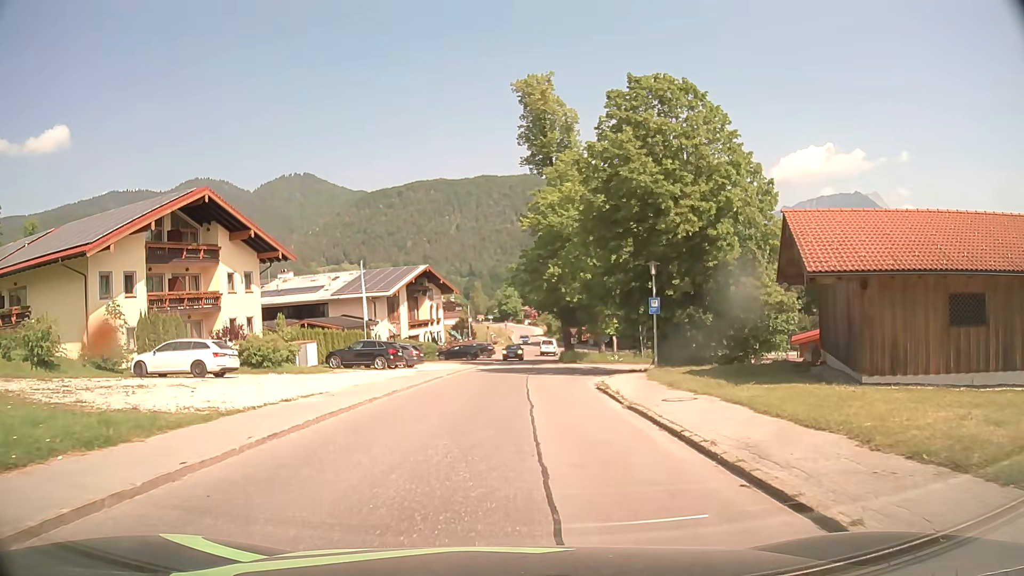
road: tertiary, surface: asphalt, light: Day
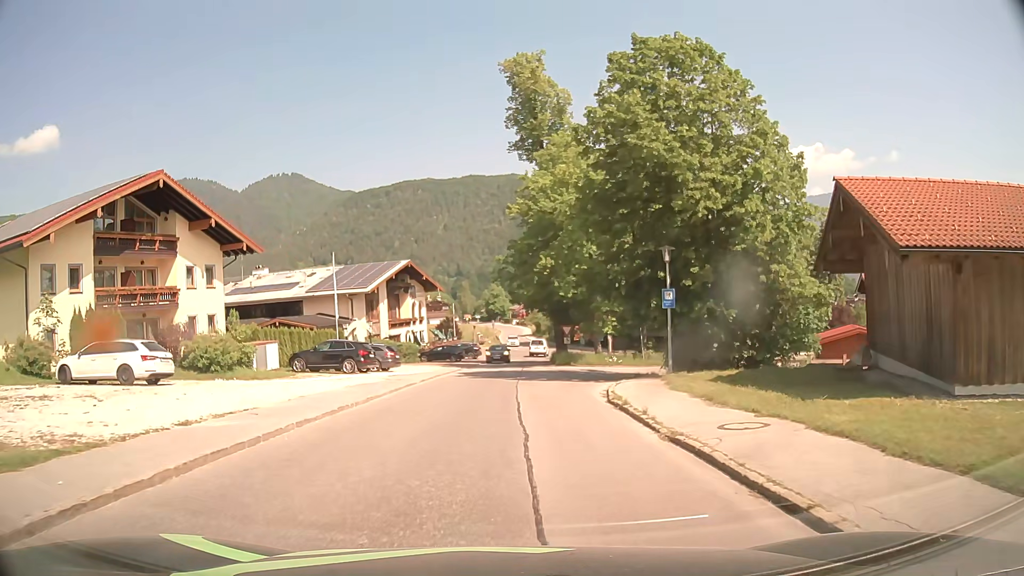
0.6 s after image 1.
(0.0, +4.5) m; 0°
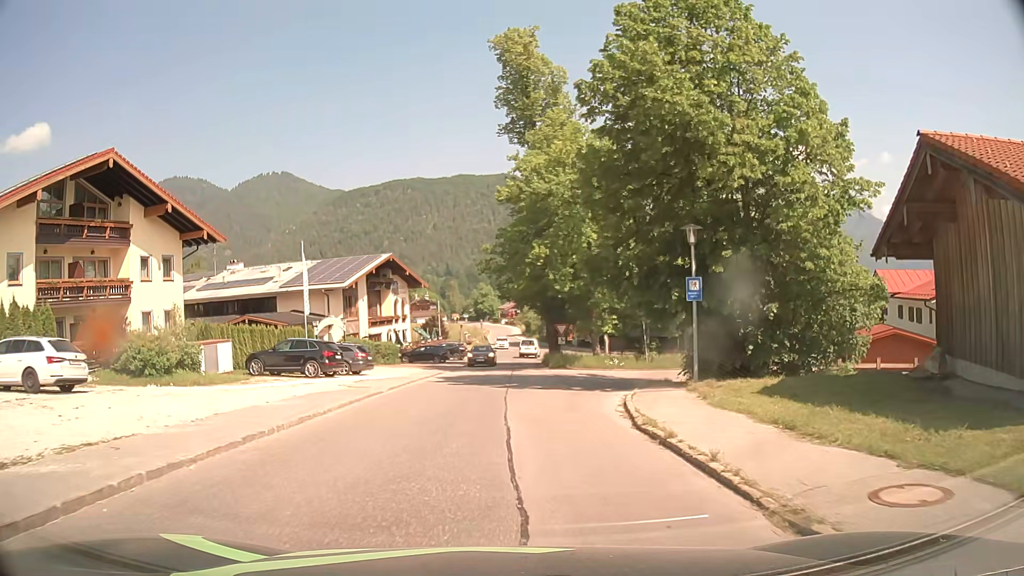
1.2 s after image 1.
(+0.1, +4.5) m; +1°
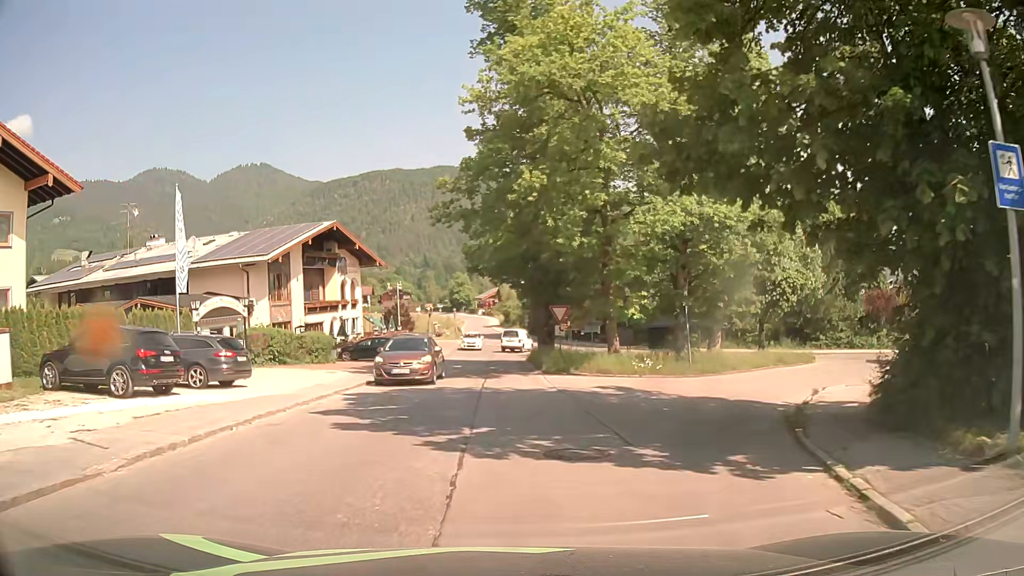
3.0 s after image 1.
(+0.3, +13.5) m; +2°
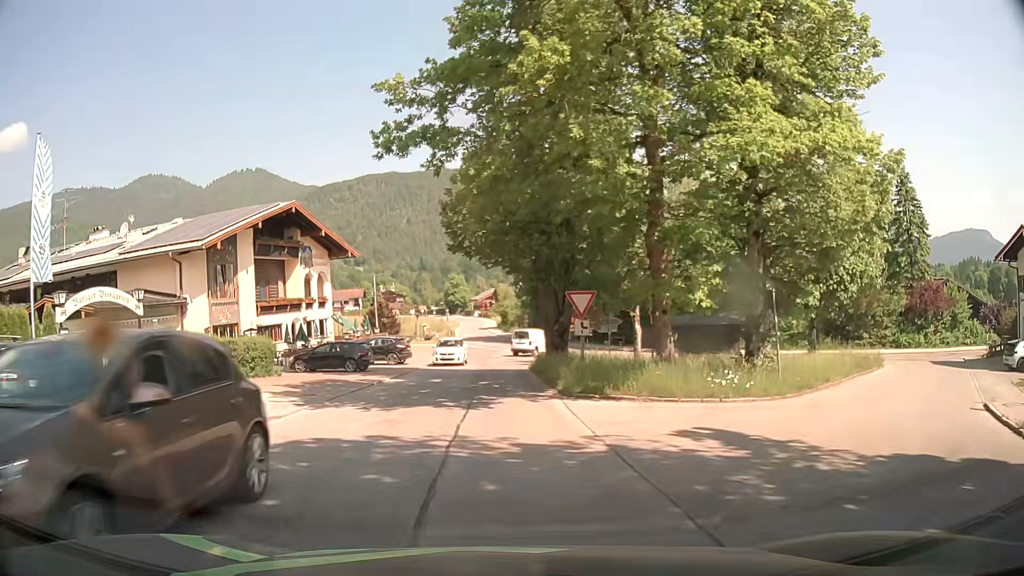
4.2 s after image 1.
(0.0, +9.0) m; +1°
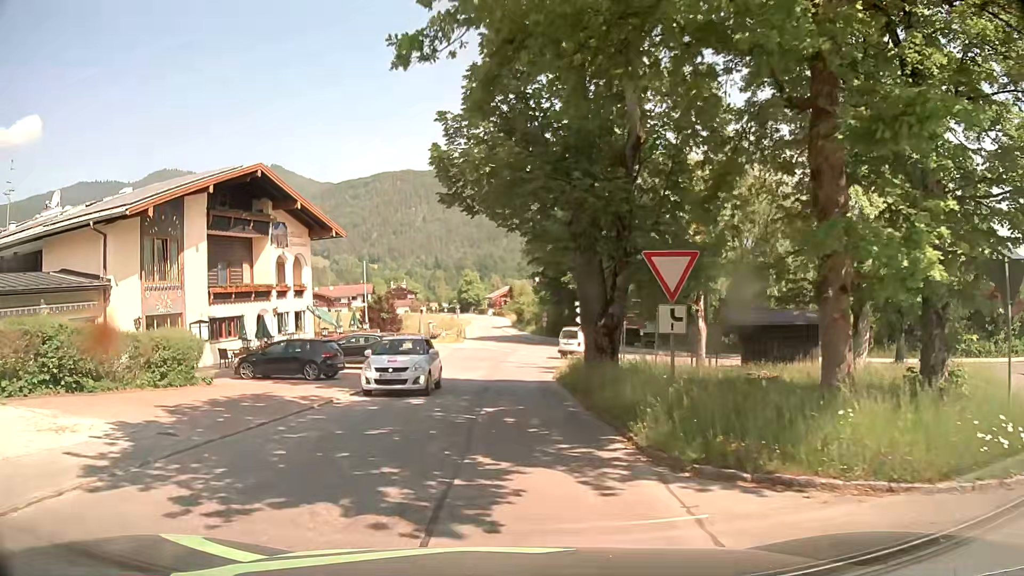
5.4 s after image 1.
(-0.2, +8.6) m; -2°
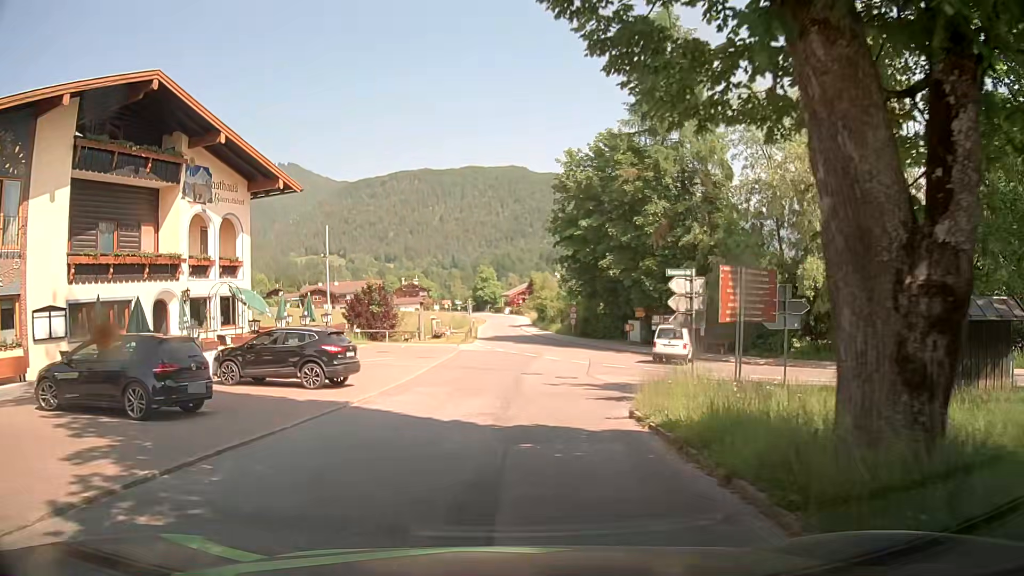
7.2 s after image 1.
(-0.2, +12.6) m; -1°
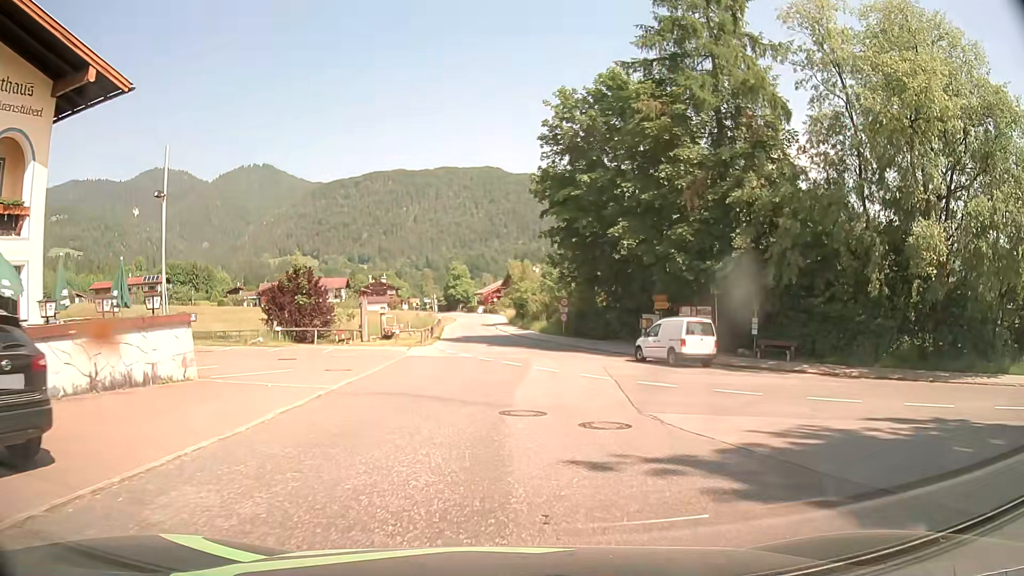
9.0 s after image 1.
(0.0, +12.8) m; +2°
(0, +10) (+1, +20) (0, +30) (0, +40) (-1, +50) (-2, +60) (-3, +70) (-4, +80) (-4, +90) (-4, +100) m
